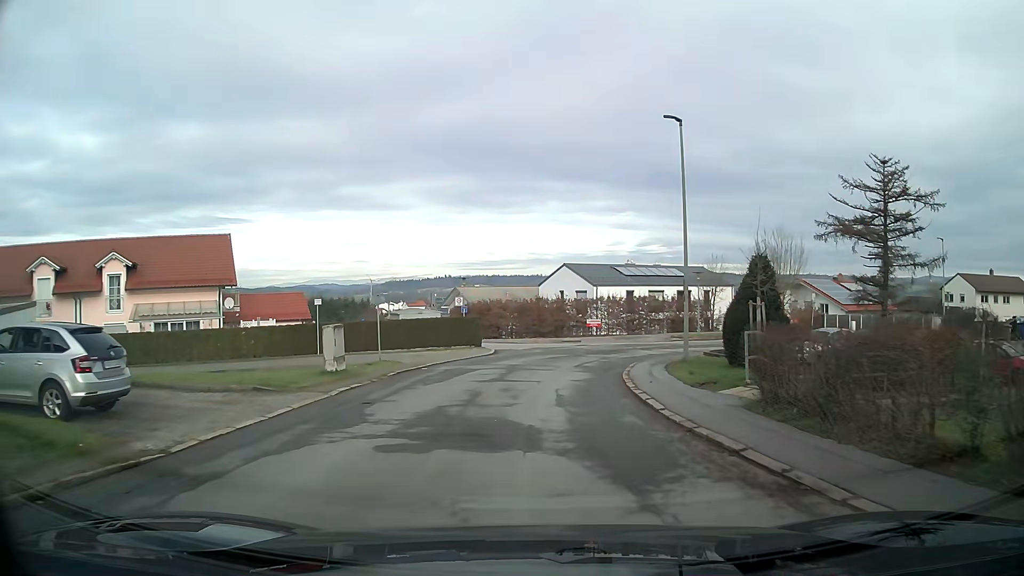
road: unclassified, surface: asphalt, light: Day
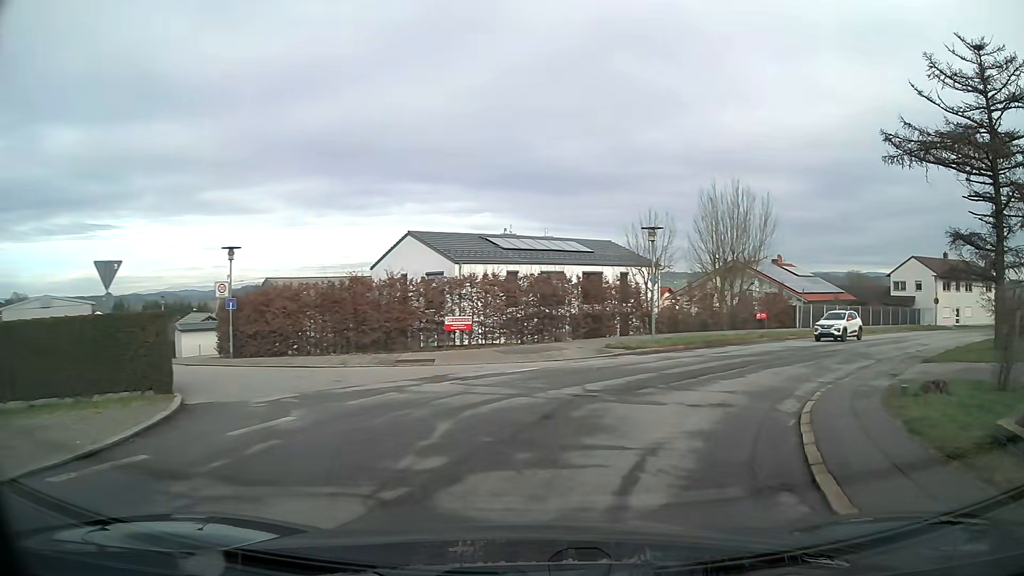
(+1.7, +21.9) m; +16°
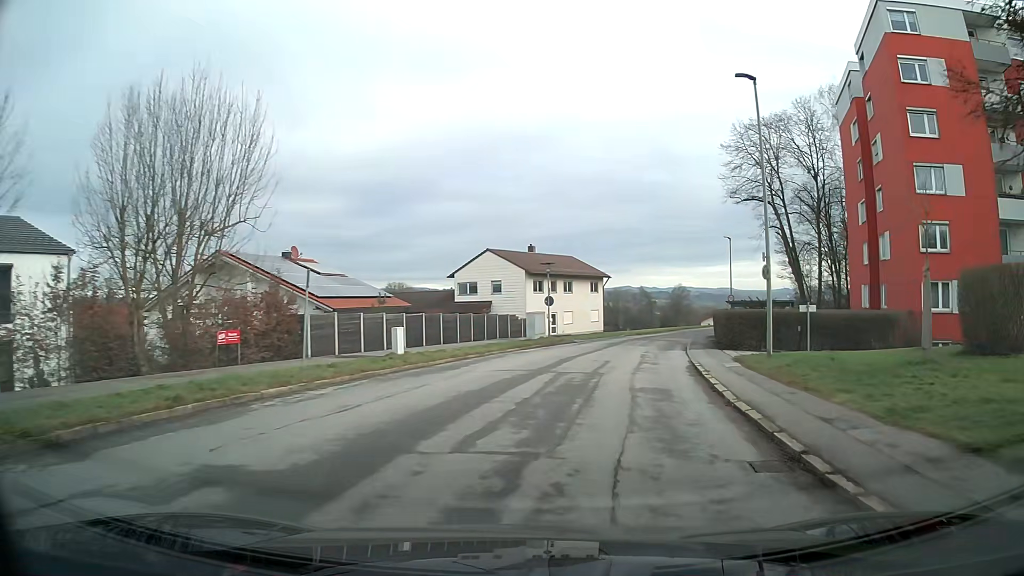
(+8.0, +20.5) m; +38°
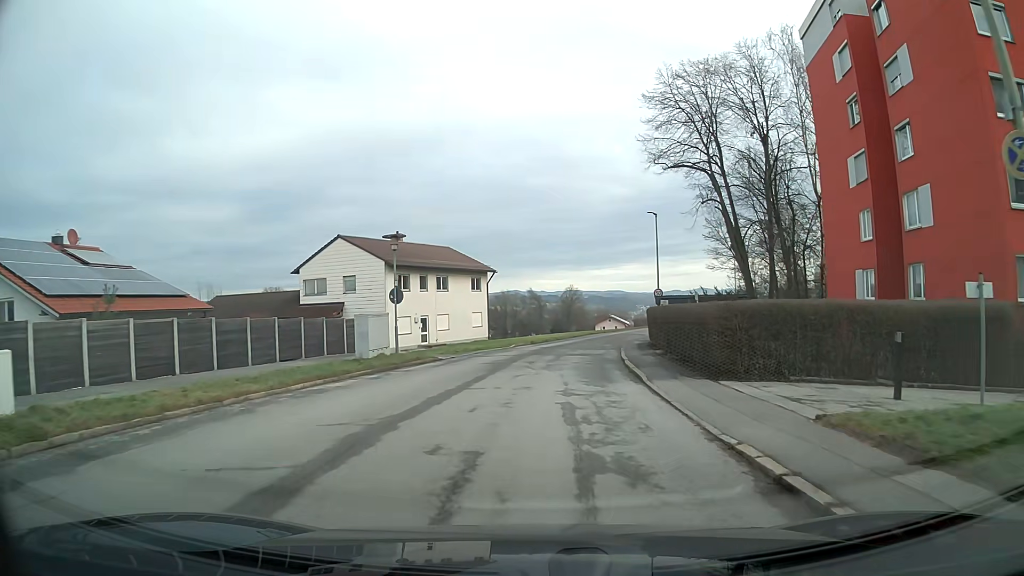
(+1.2, +14.5) m; +8°
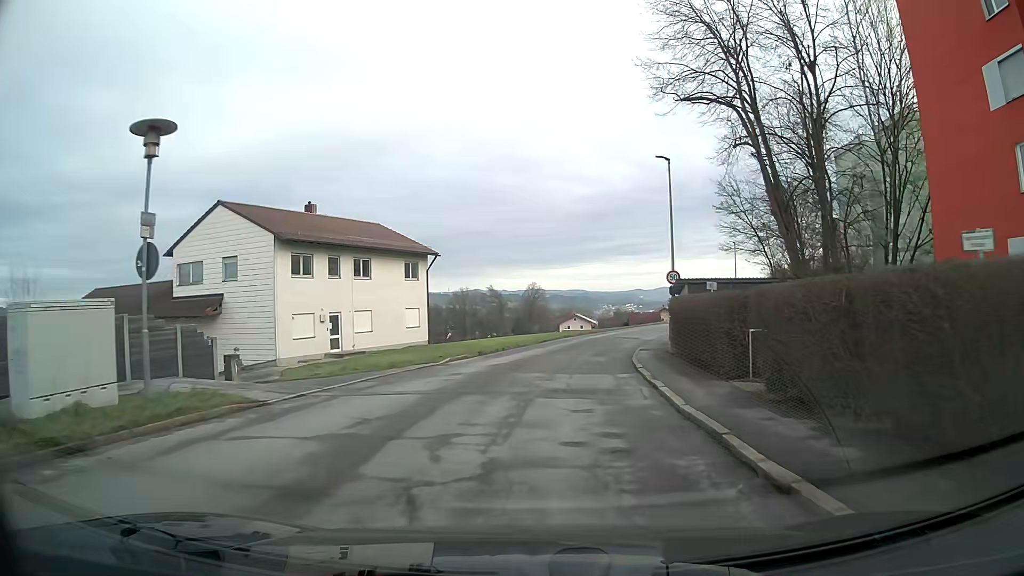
(+0.4, +14.9) m; +3°
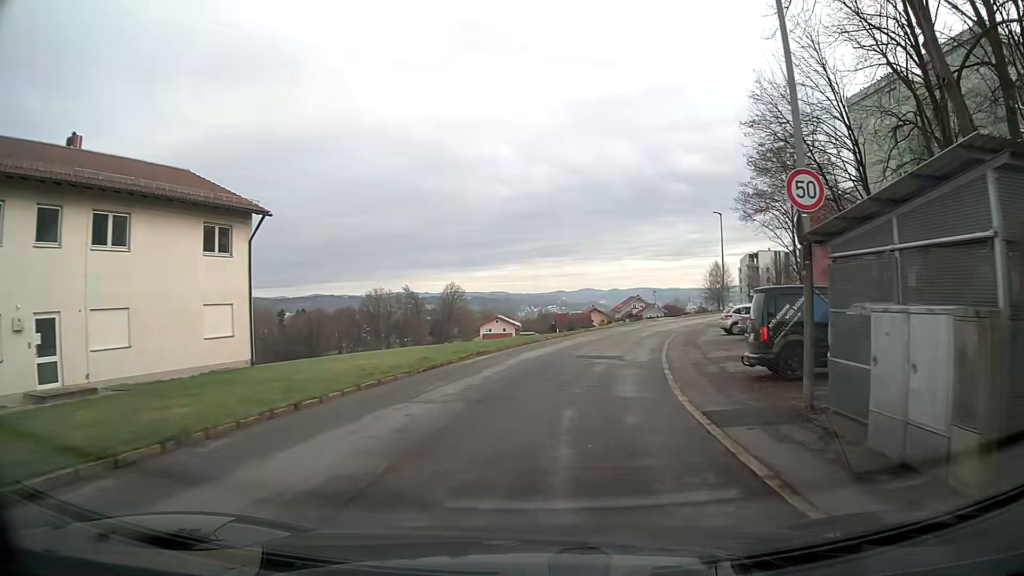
(+1.0, +19.8) m; +7°
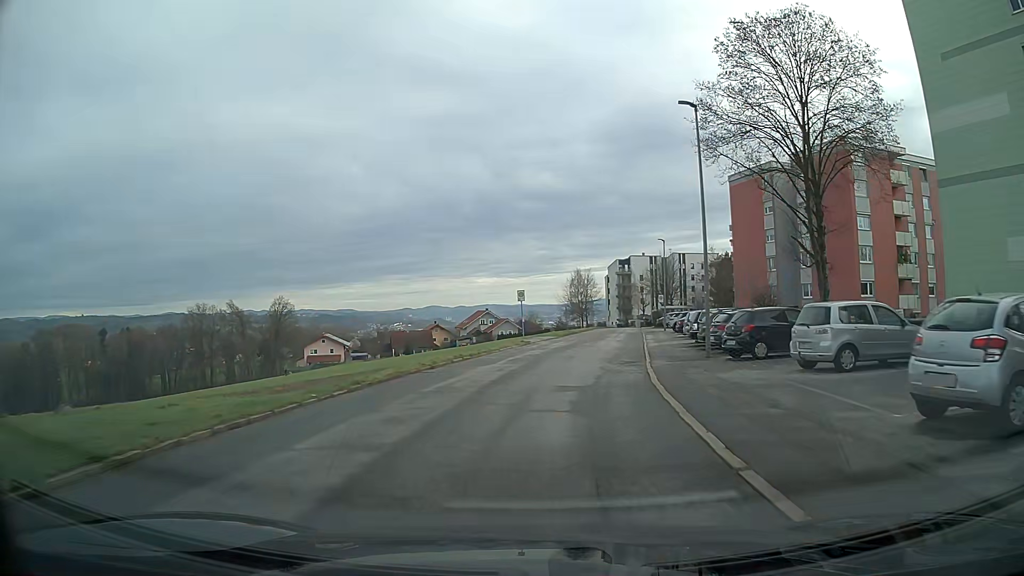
(+3.6, +29.0) m; +13°
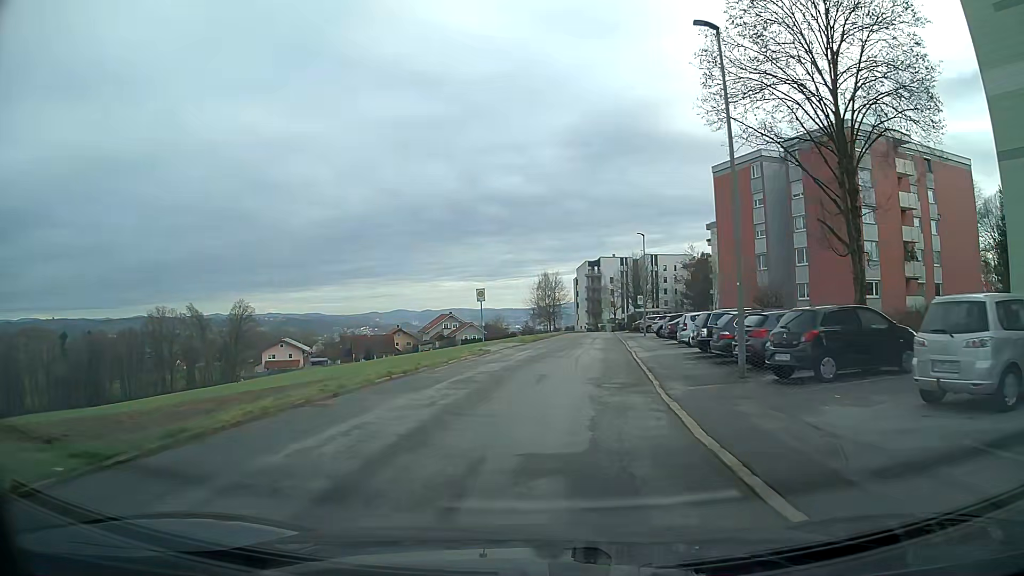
(+0.2, +6.7) m; +3°
(0, +10) (+1, +20) (+2, +30) (+3, +40) (+4, +50) (+4, +60) (+5, +70) (+6, +80) (+7, +90) (+8, +100) m
